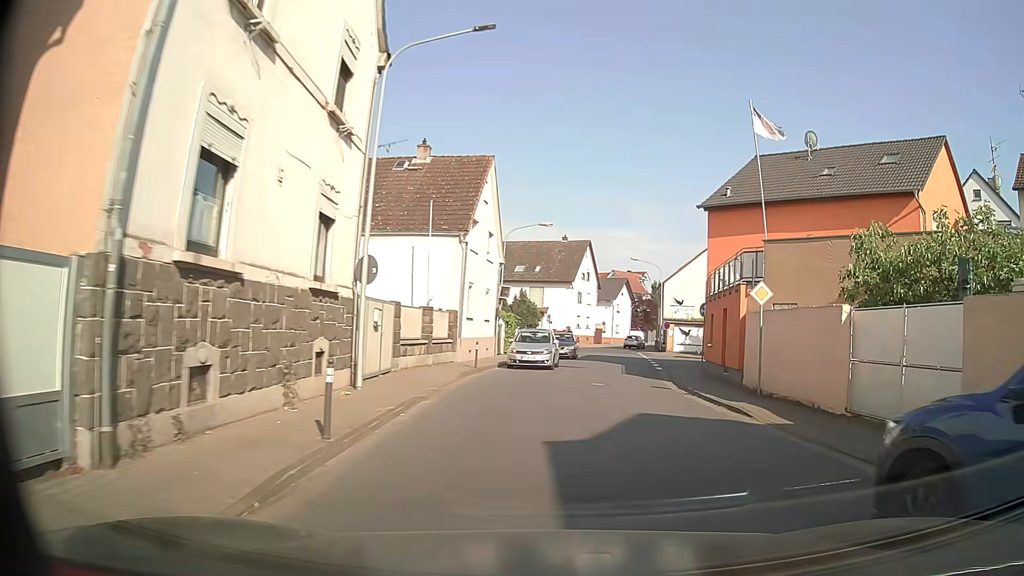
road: tertiary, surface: asphalt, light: Day
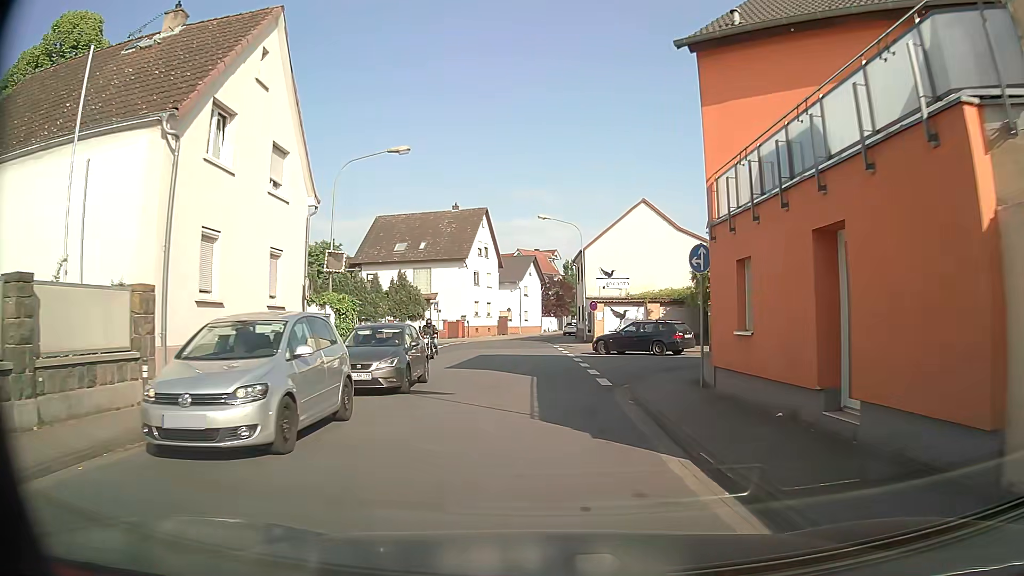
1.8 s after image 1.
(+2.0, +15.2) m; +9°
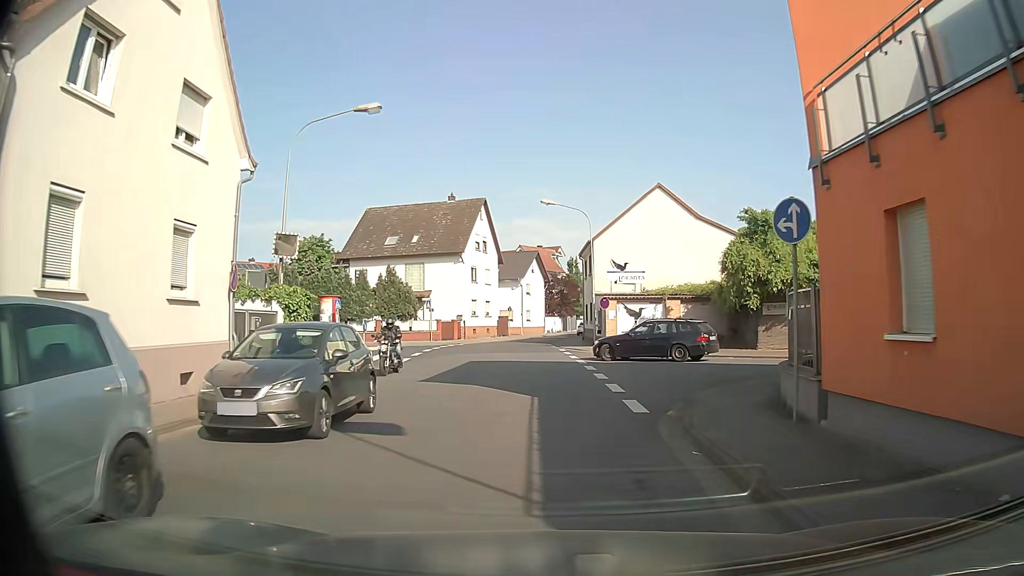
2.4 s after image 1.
(-0.1, +5.0) m; -1°
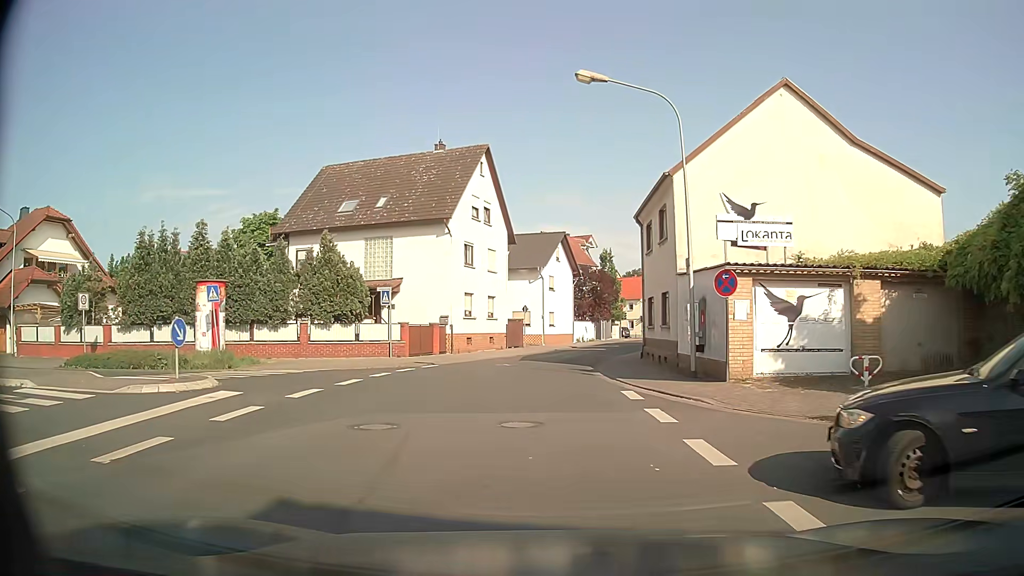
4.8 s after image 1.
(-0.3, +19.0) m; -2°
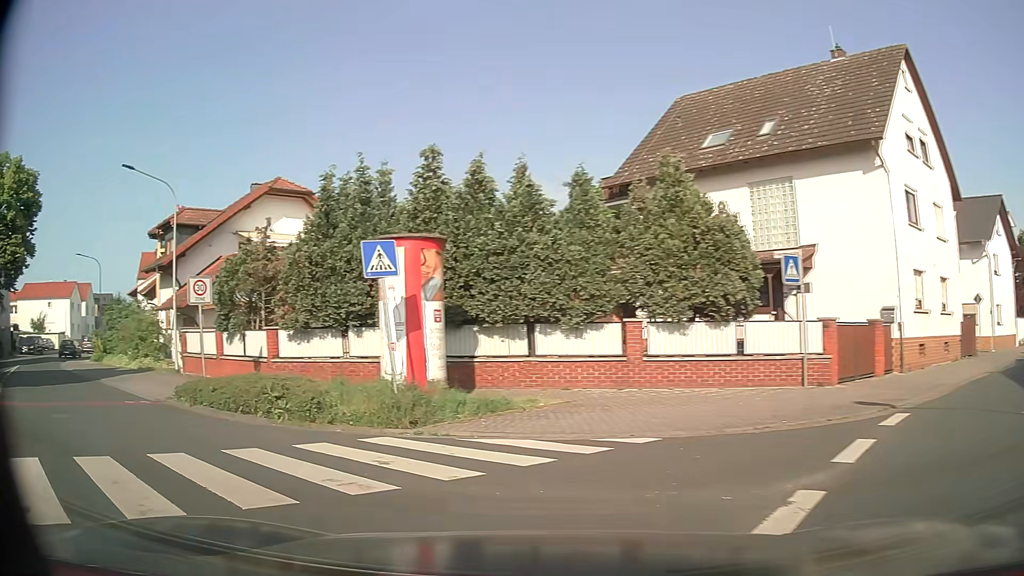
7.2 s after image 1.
(-2.3, +13.9) m; -34°
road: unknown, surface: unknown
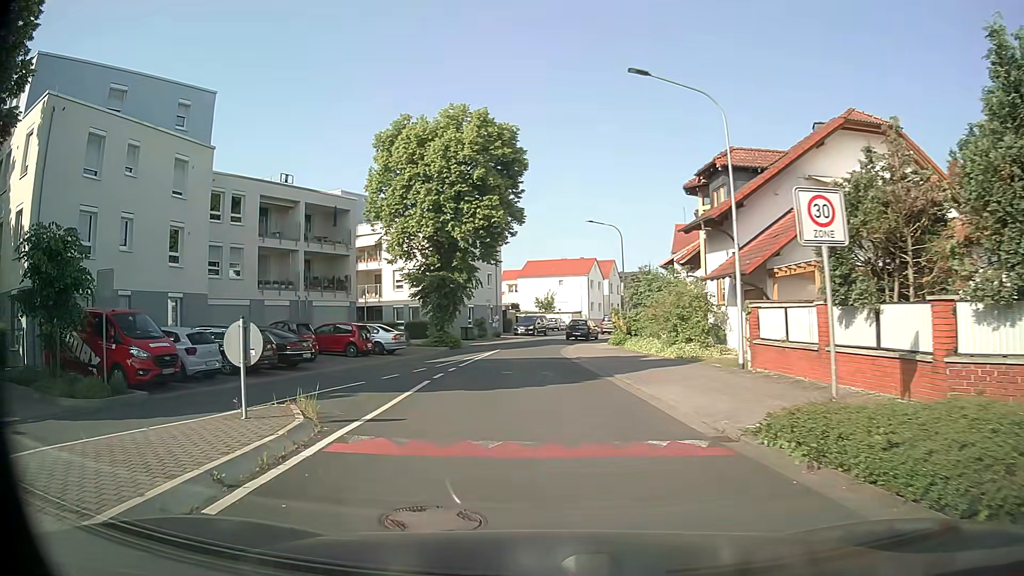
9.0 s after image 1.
(-3.8, +7.8) m; -46°
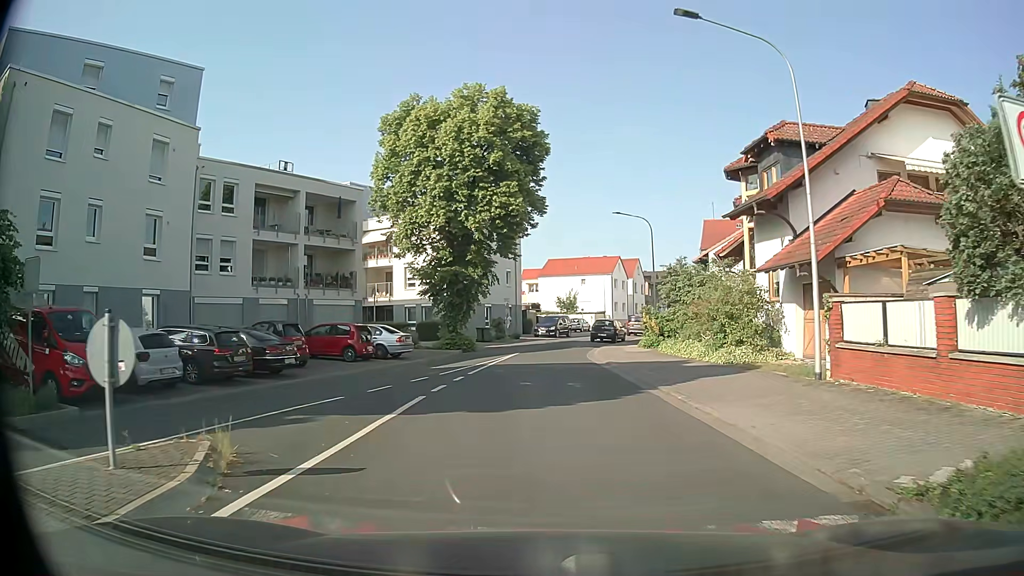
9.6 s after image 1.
(-0.1, +3.7) m; -1°
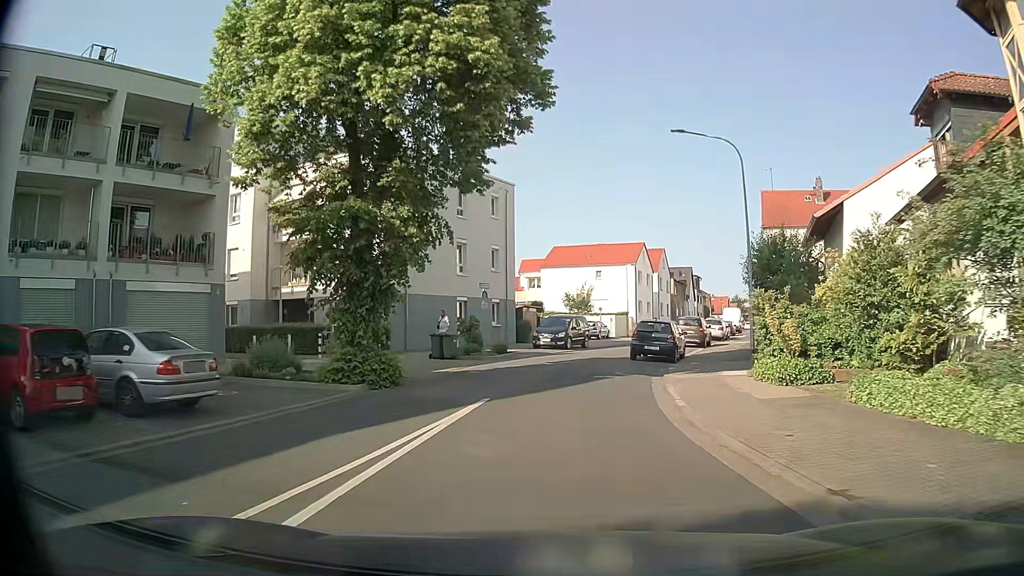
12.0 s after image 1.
(-0.1, +18.4) m; -1°
(0, +10) (0, +20) (+2, +30) (+5, +39) (+9, +49) (+12, +58) (+15, +68) (+19, +77) (+23, +86) (+27, +95) m
